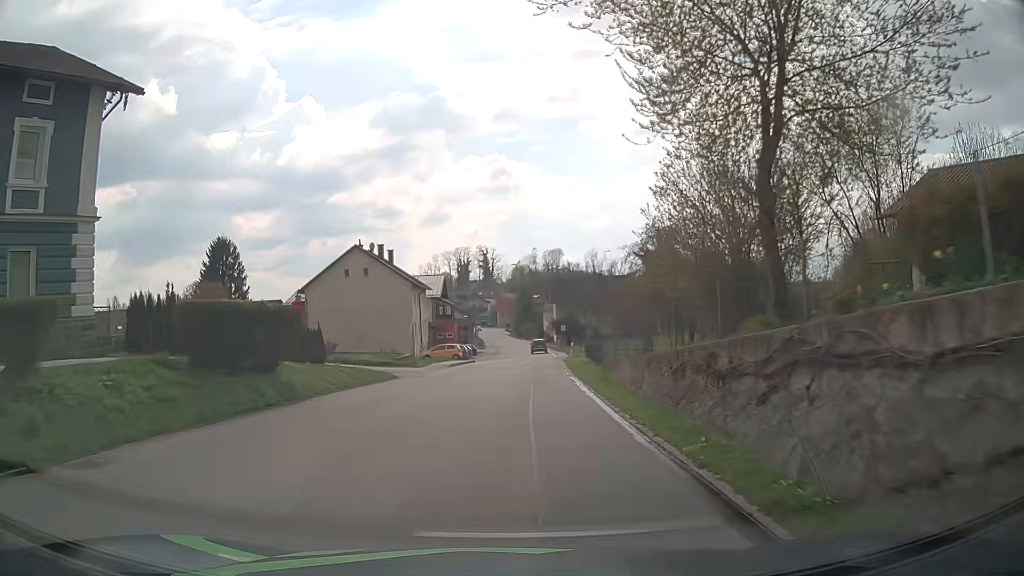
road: secondary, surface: asphalt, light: Day
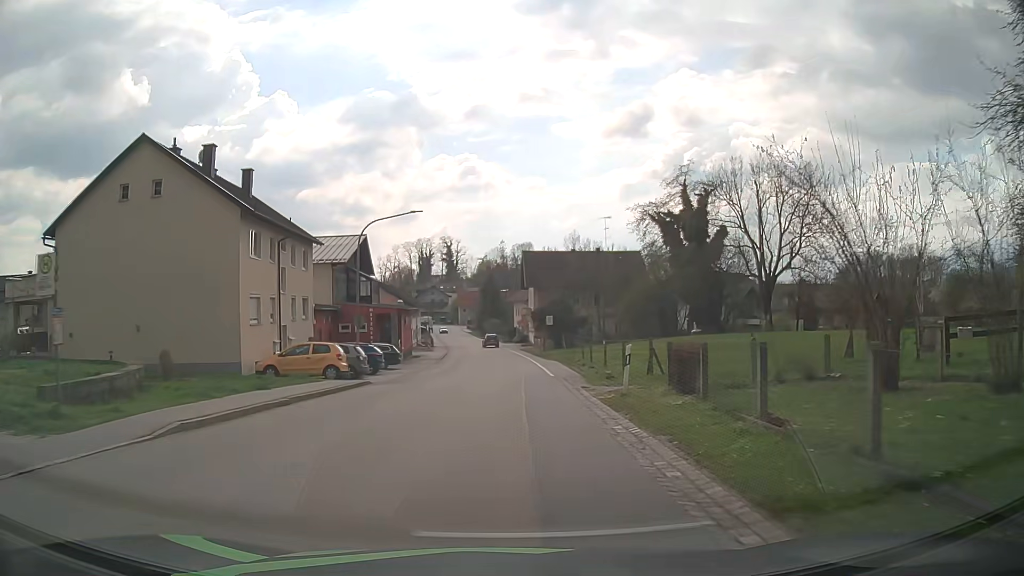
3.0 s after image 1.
(+0.8, +32.7) m; +3°
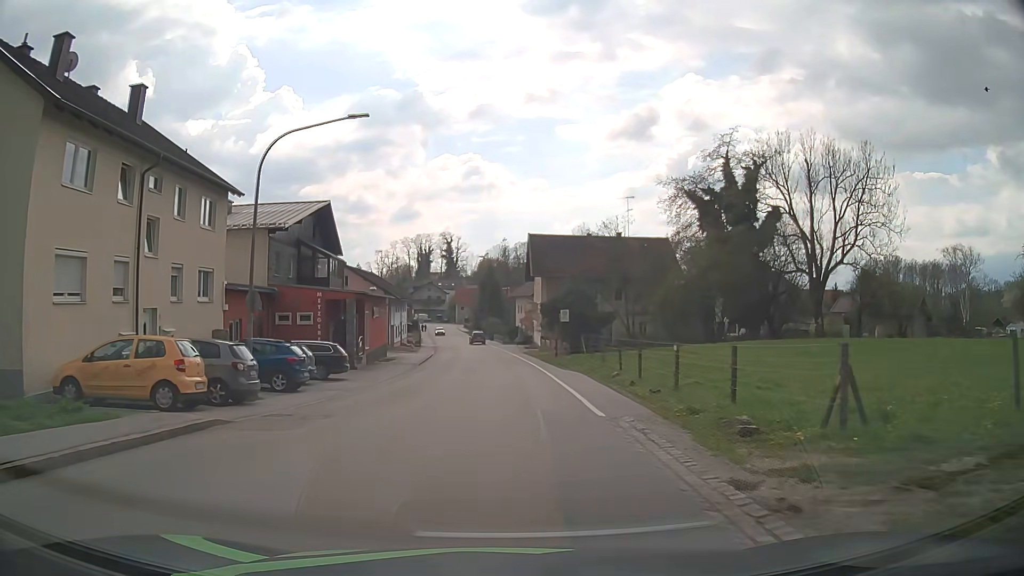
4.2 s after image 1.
(-0.1, +13.6) m; 0°
